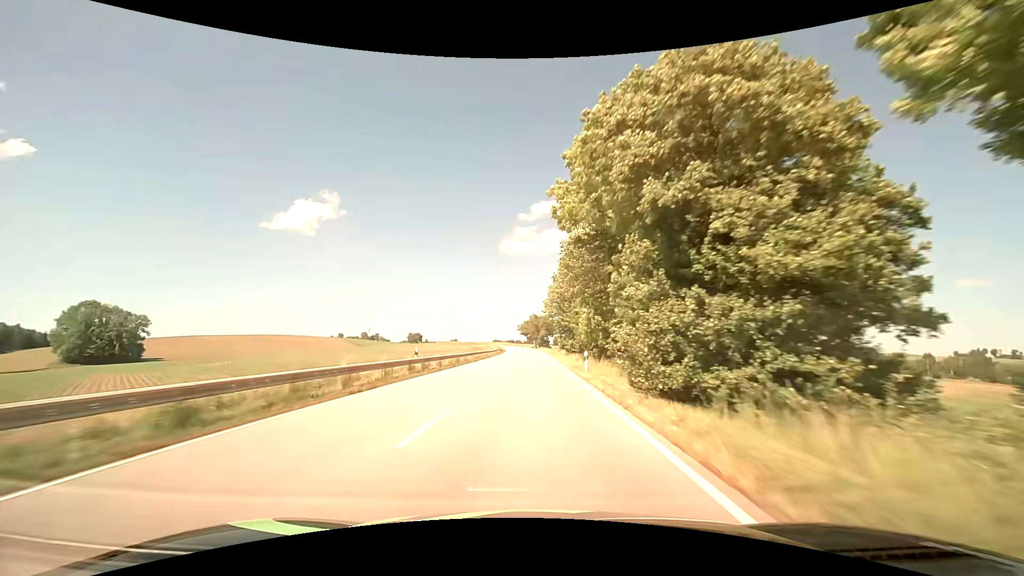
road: secondary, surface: asphalt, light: Day
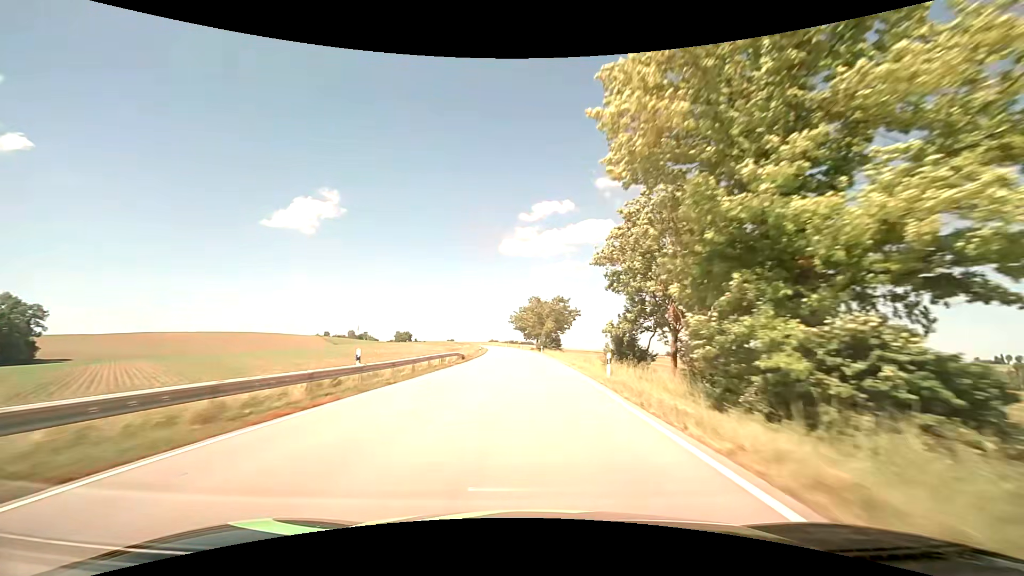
(+0.1, +56.1) m; 0°
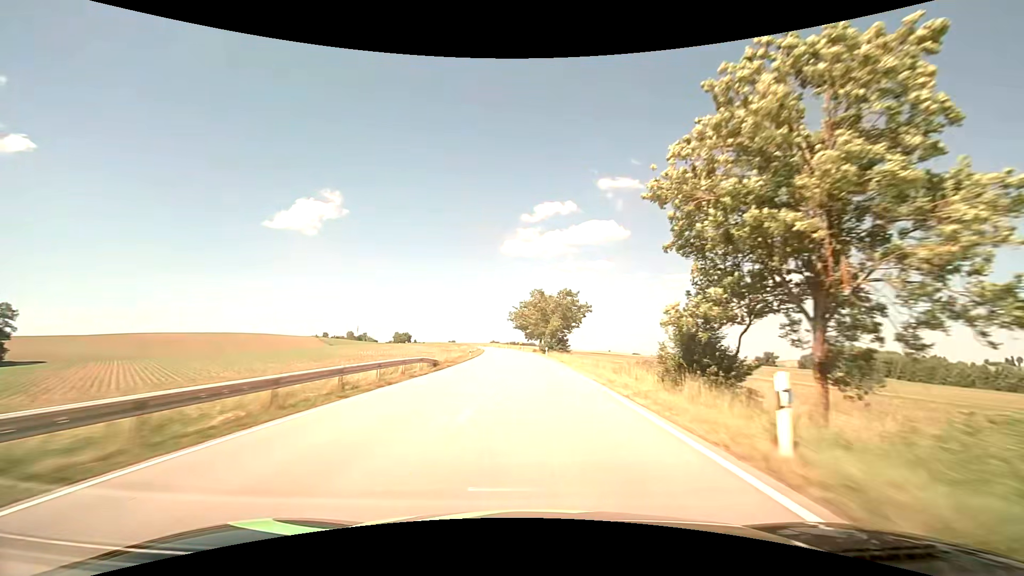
(0.0, +14.0) m; 0°
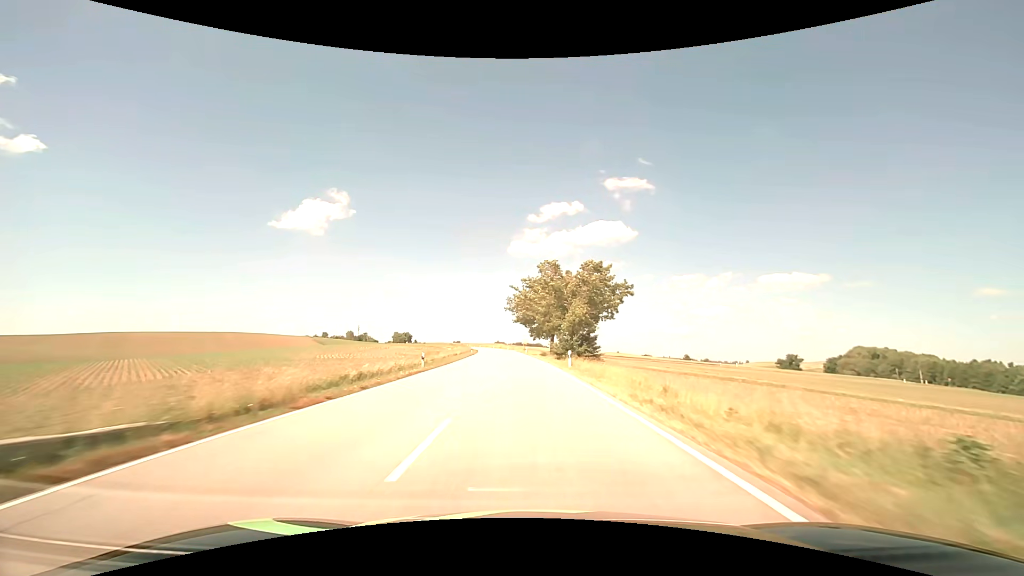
(-0.1, +27.8) m; -1°
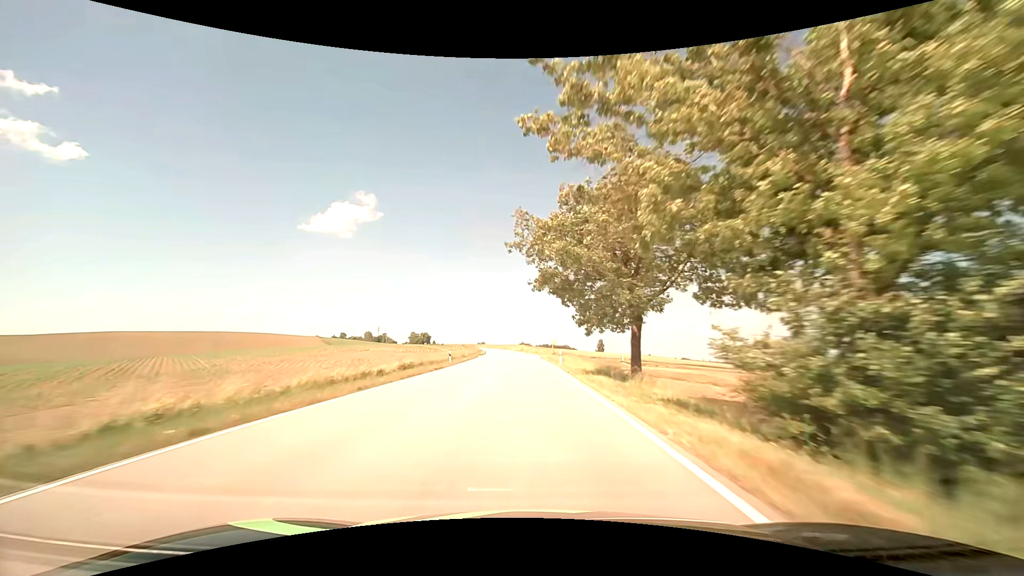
(-1.0, +41.5) m; -3°
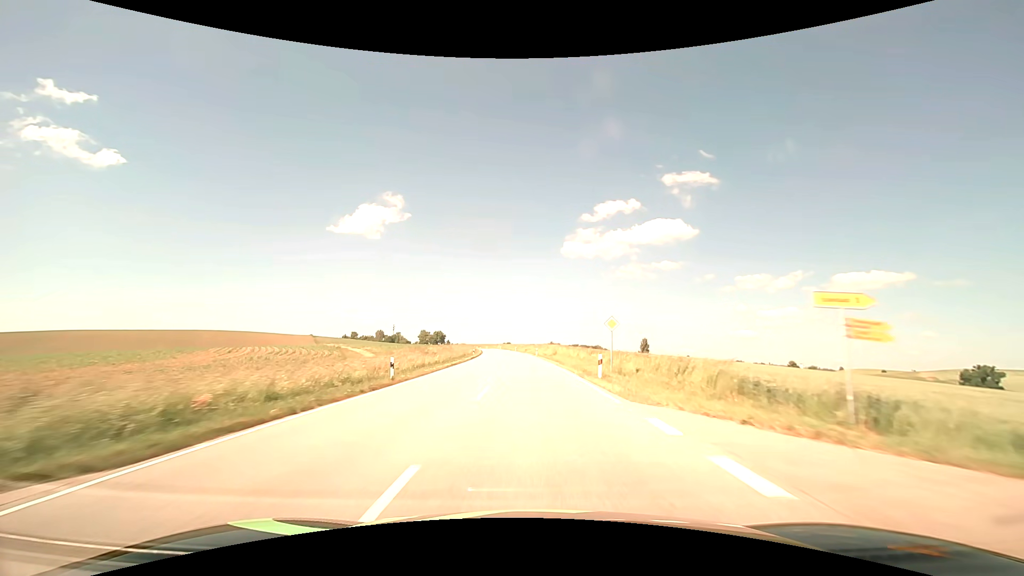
(-2.1, +70.6) m; -3°
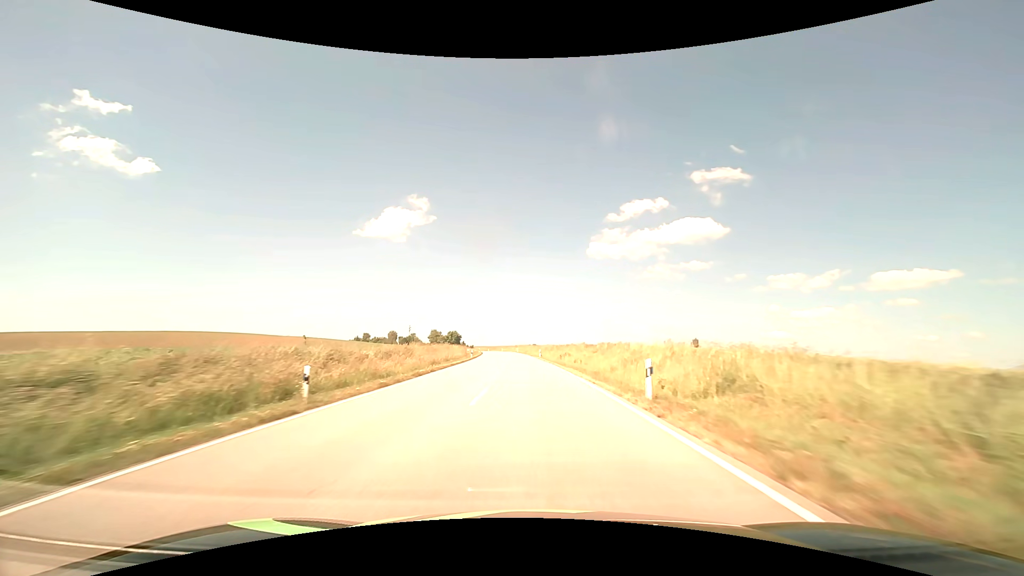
(-1.6, +57.9) m; -3°
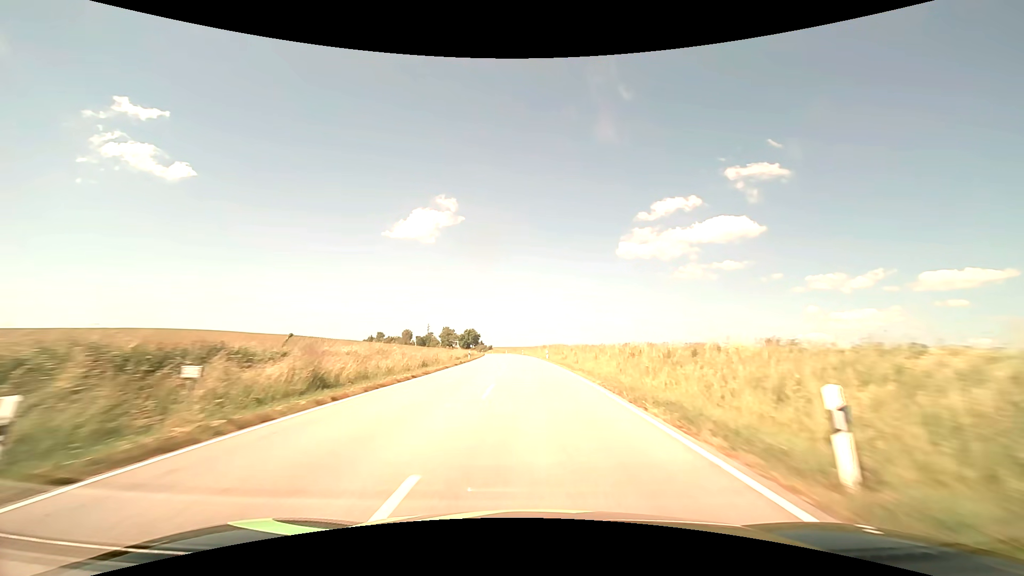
(-1.7, +58.6) m; -3°
